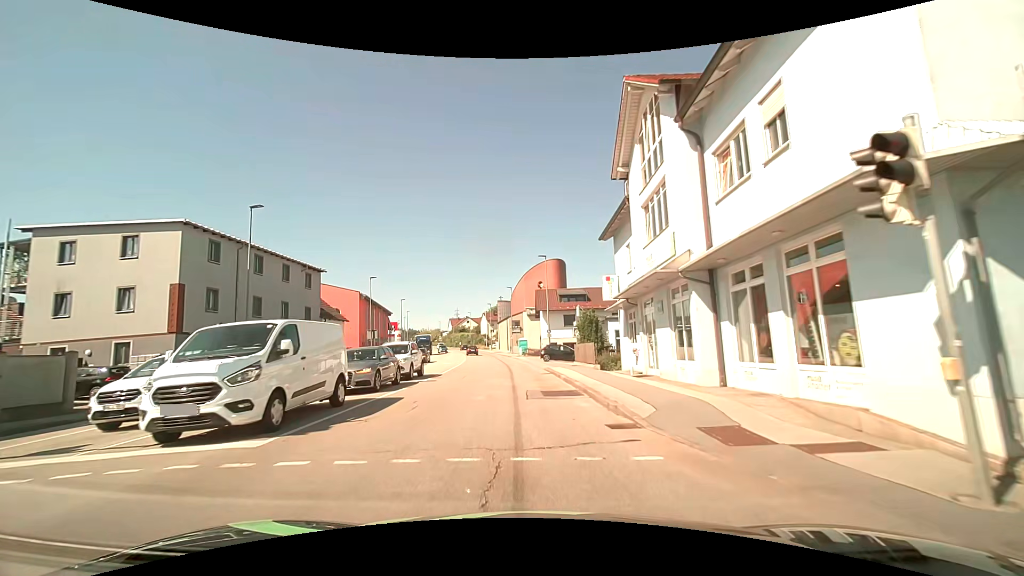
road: tertiary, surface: asphalt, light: Day
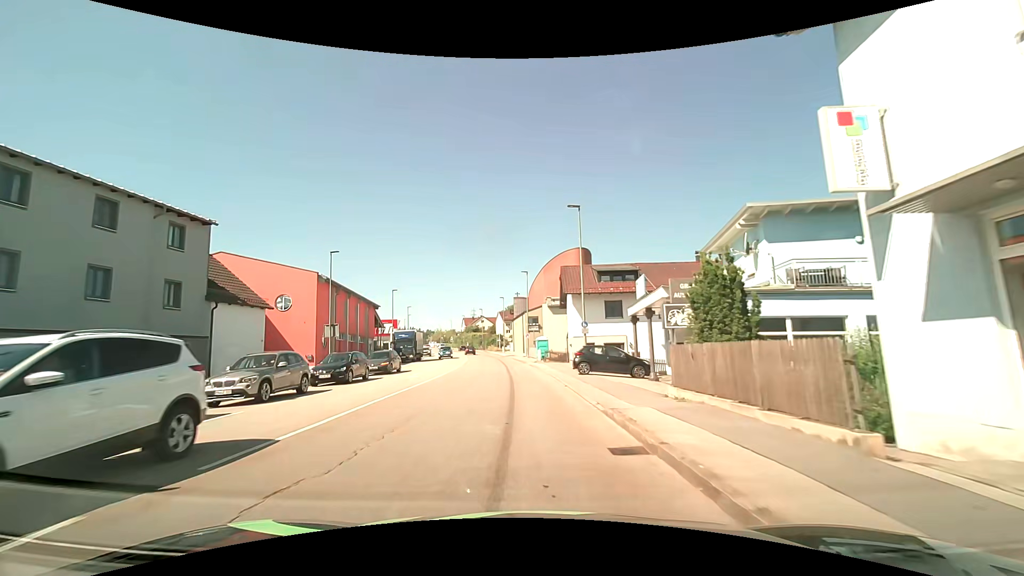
(-0.3, +17.8) m; -2°
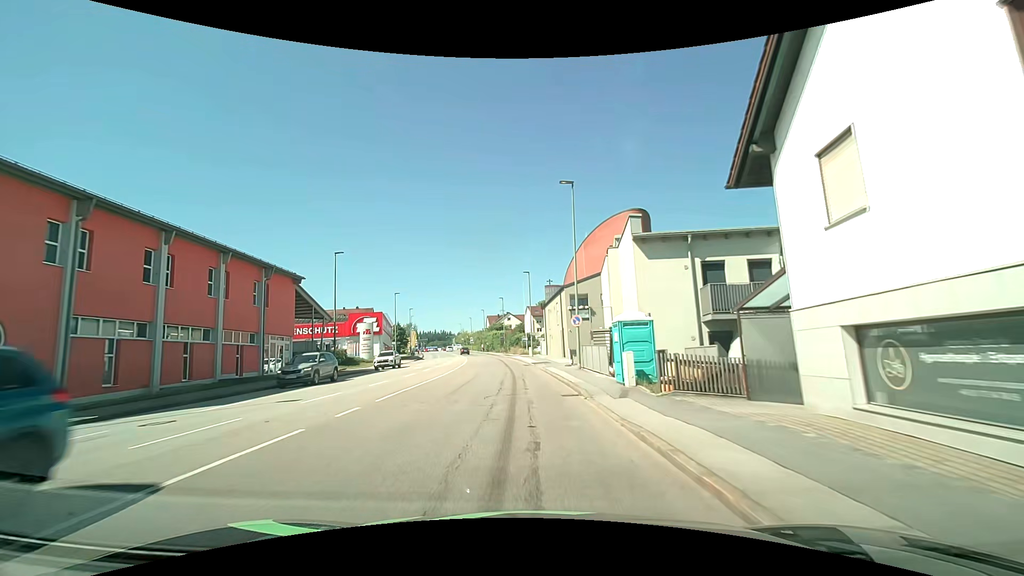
(-1.1, +32.7) m; -3°
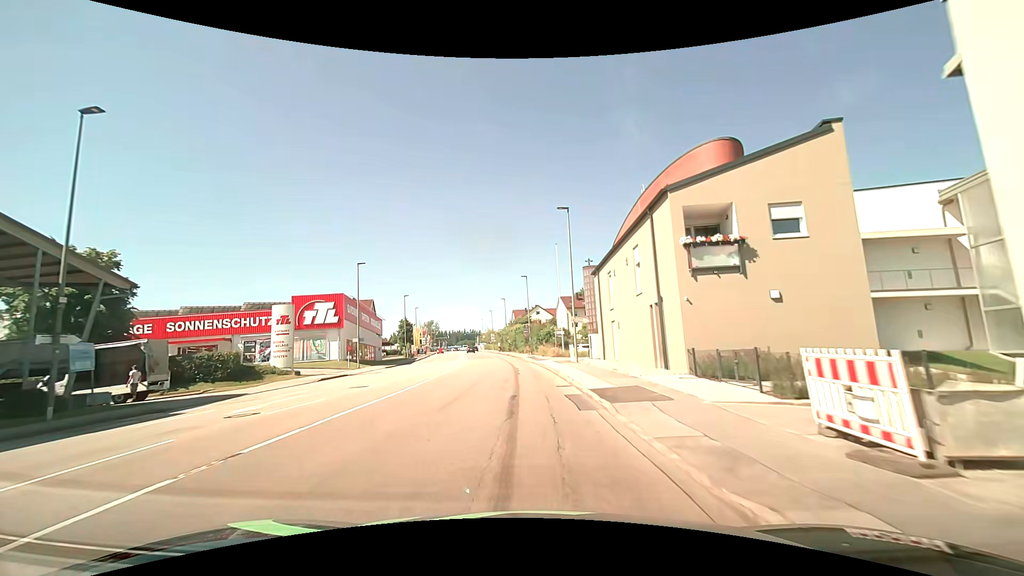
(-0.9, +27.6) m; -3°
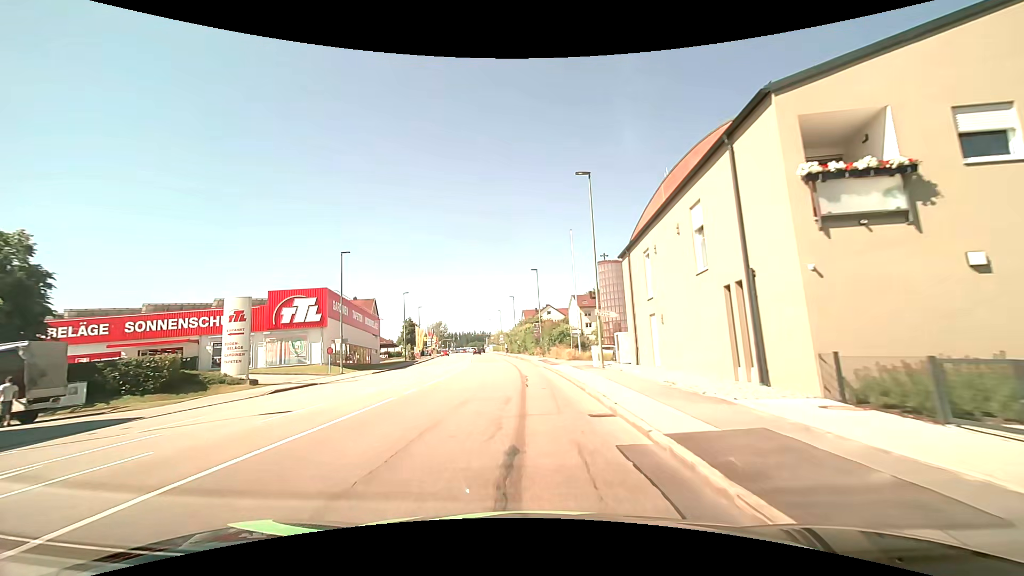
(-0.1, +7.0) m; -1°
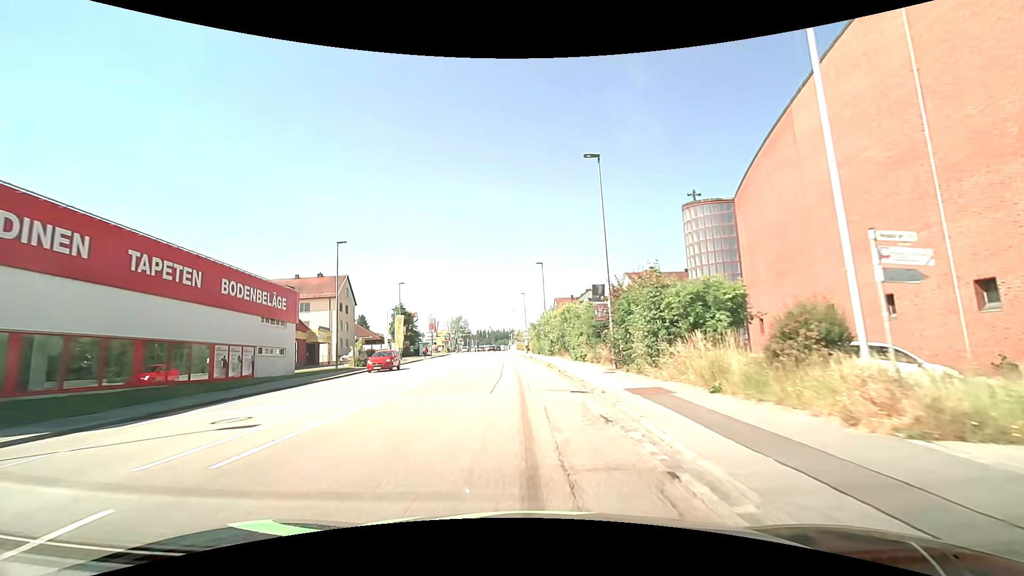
(-1.2, +35.2) m; -3°
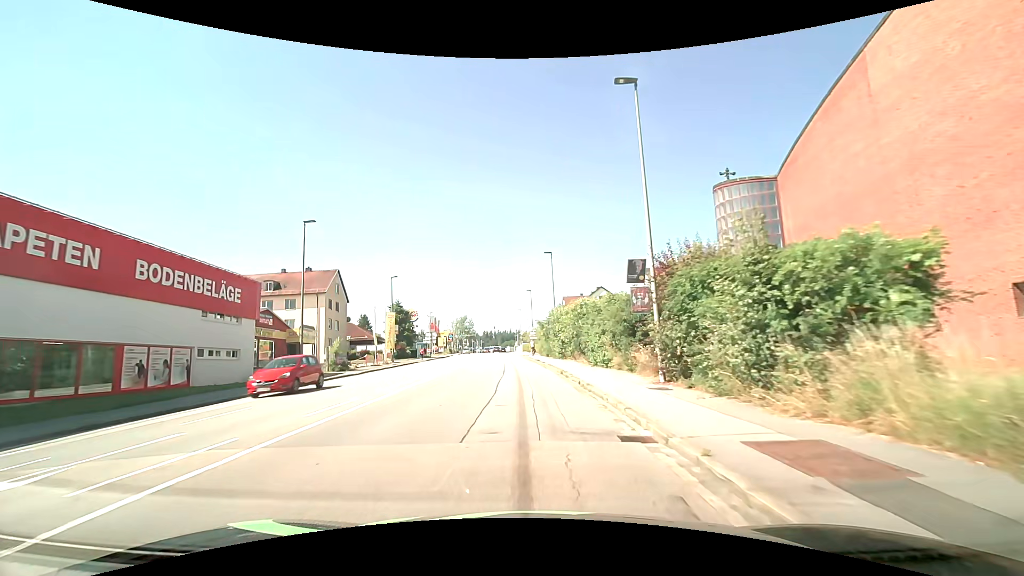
(-0.1, +7.2) m; -1°
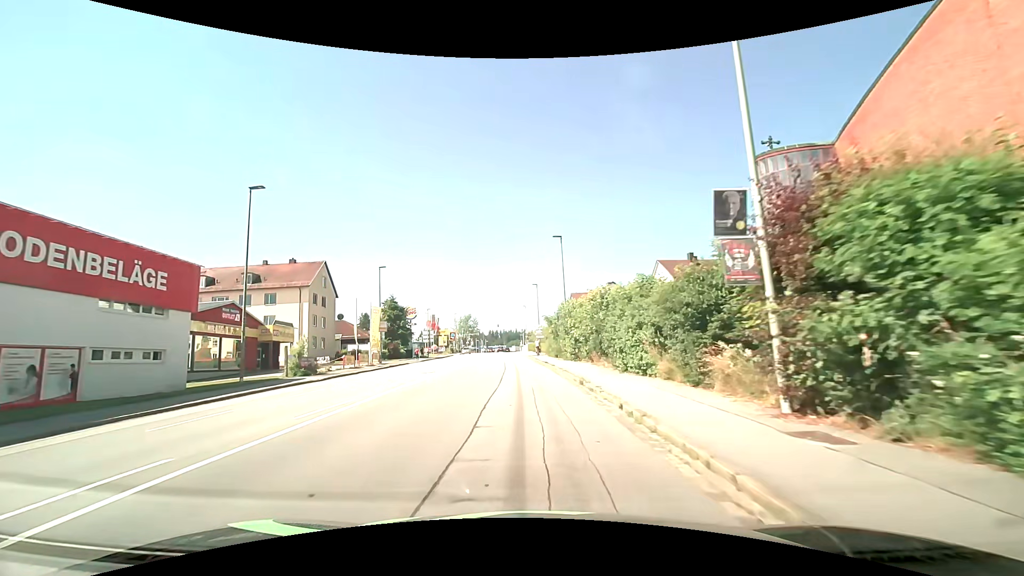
(0.0, +7.2) m; 0°
(0, +10) (-1, +20) (-1, +30) (-2, +40) (-2, +50) (-3, +60) (-3, +70) (-4, +80) (-5, +90) (-5, +100) m
